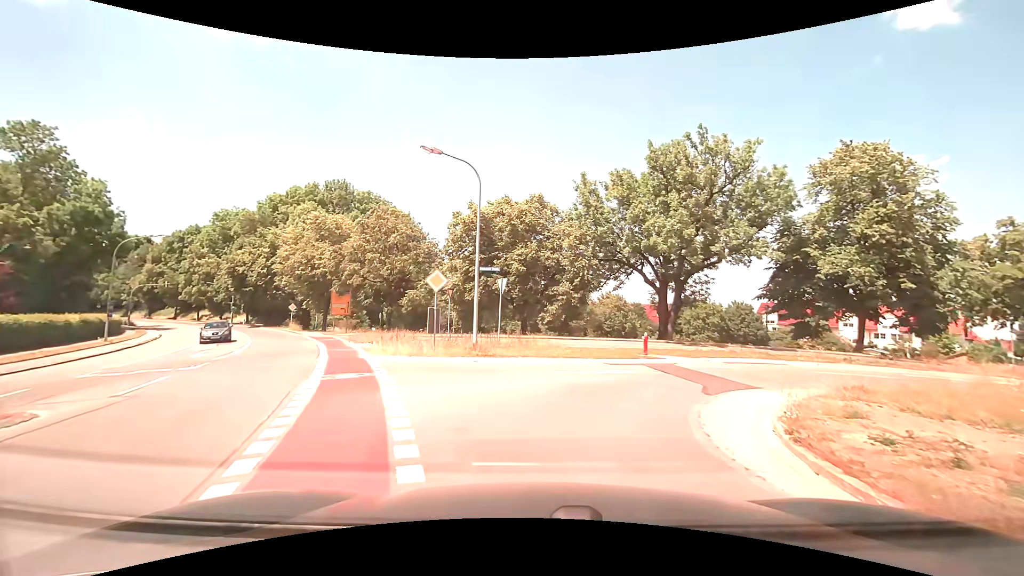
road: secondary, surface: asphalt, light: Day
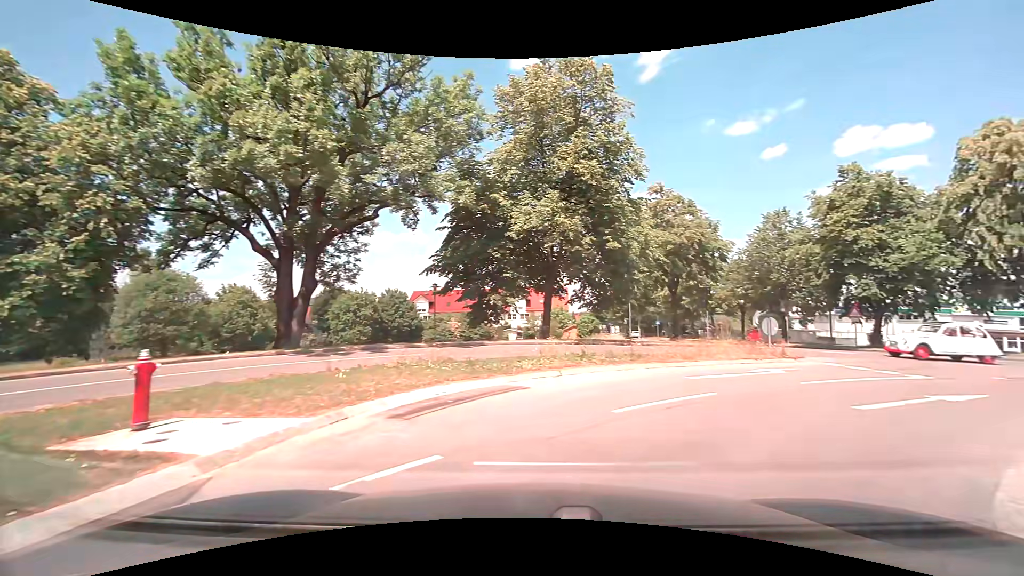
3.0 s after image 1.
(+3.6, +14.0) m; +37°
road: tertiary
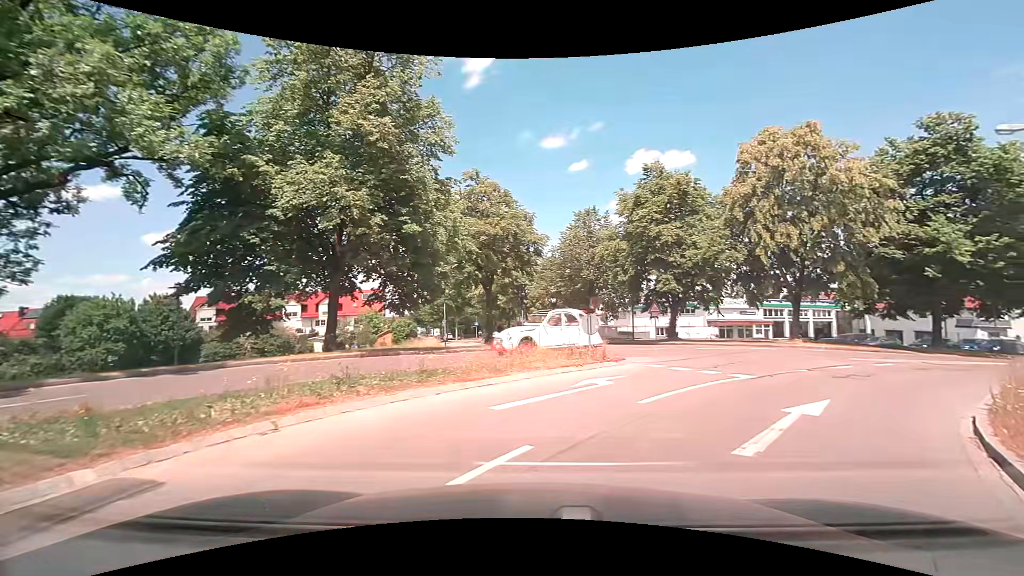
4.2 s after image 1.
(+0.8, +4.3) m; +21°
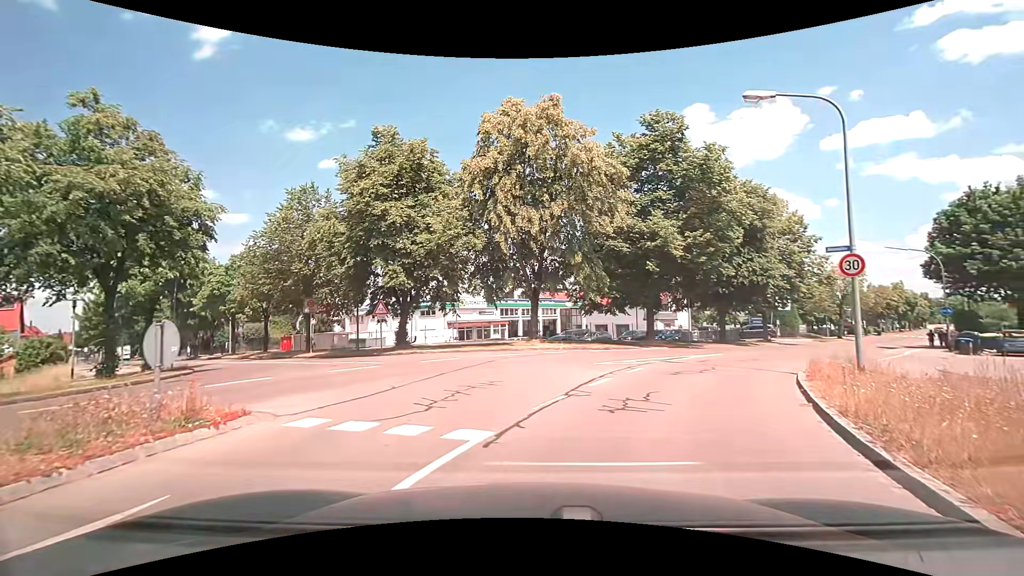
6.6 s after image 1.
(+1.9, +6.8) m; +28°
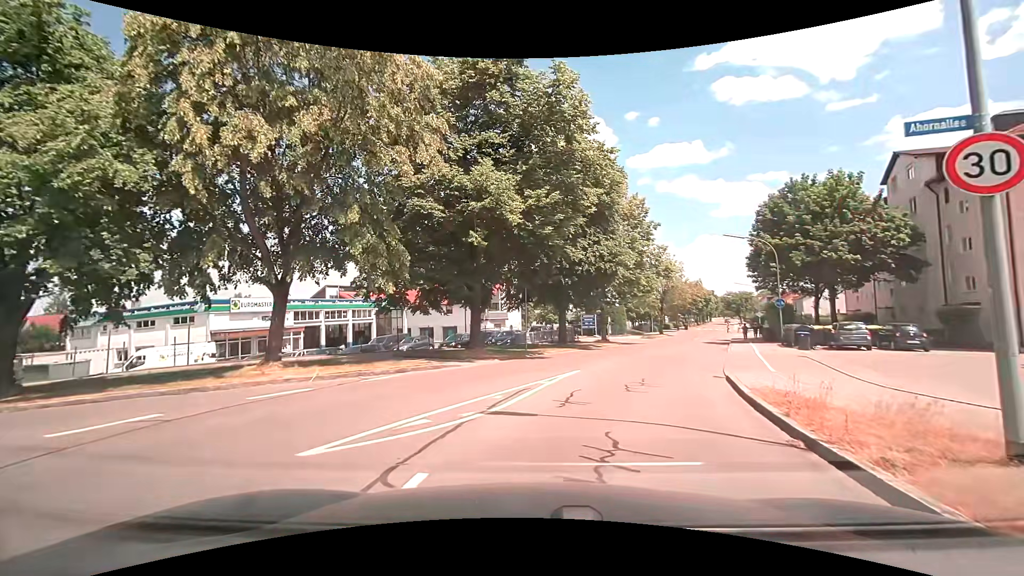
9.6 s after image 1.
(+1.8, +10.0) m; +18°
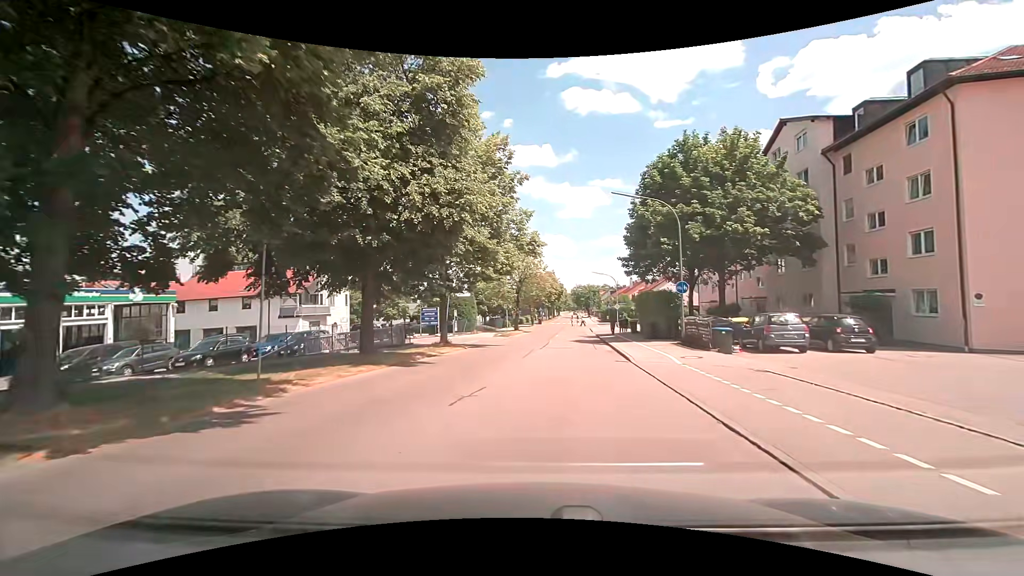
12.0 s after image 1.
(+1.9, +12.7) m; +18°
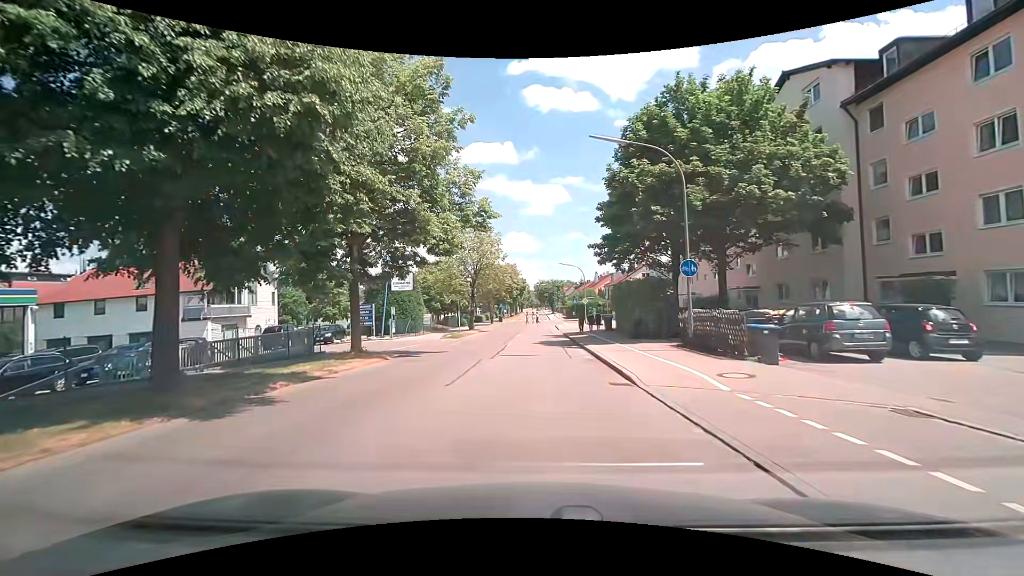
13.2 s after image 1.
(+0.4, +7.6) m; +5°
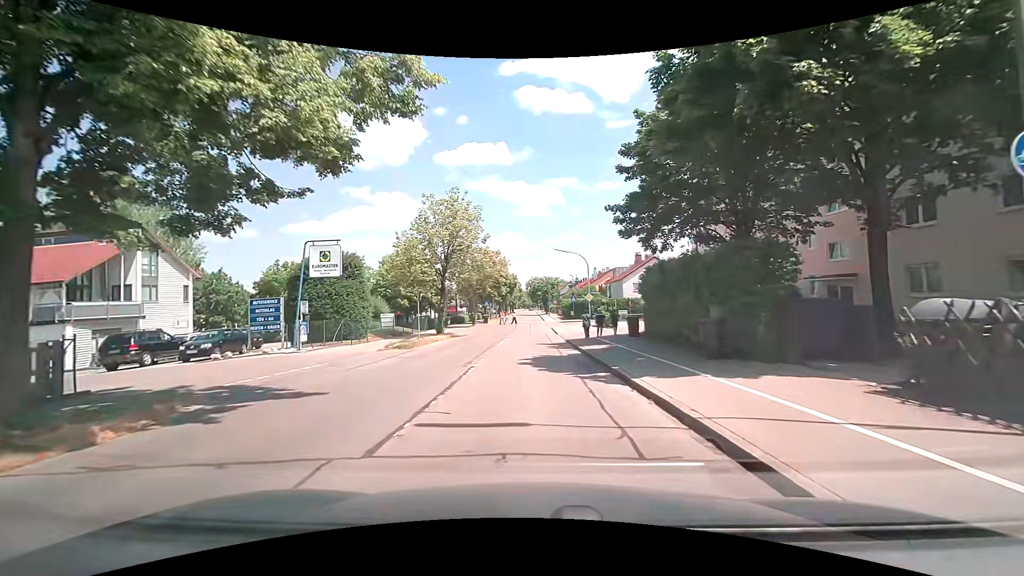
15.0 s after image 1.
(-0.1, +12.3) m; +1°
(0, +10) (0, +20) (0, +30) (-1, +40) (-1, +50) (-1, +60) (-1, +70) (-1, +80) (-1, +90) (-2, +100) m
